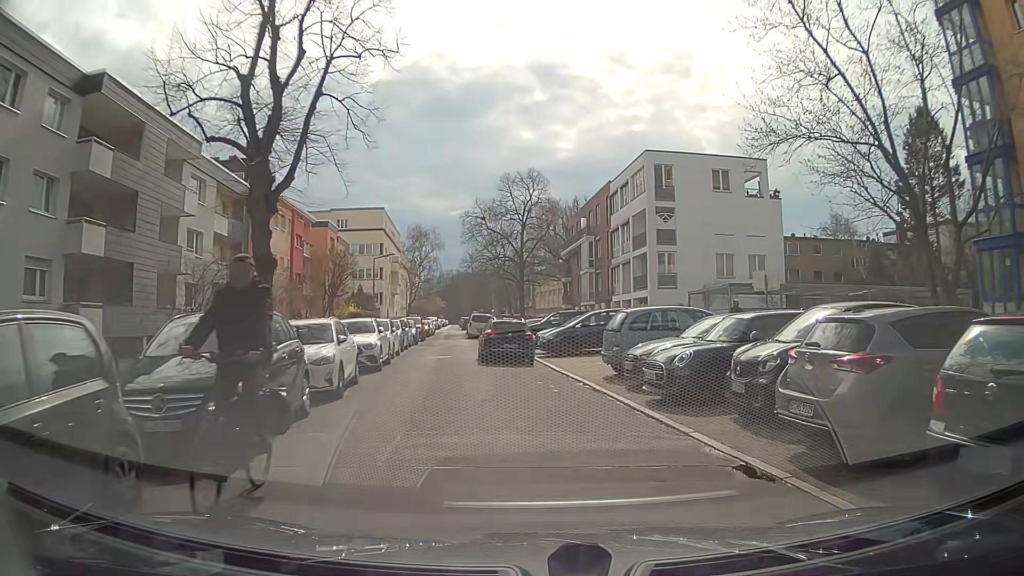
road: residential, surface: asphalt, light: Day
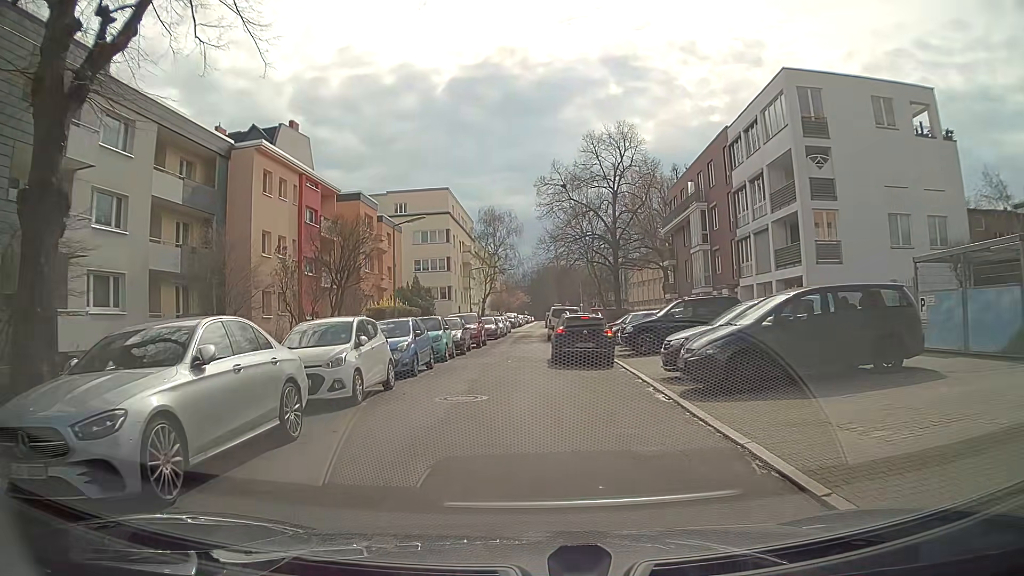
(-0.8, +14.1) m; -9°
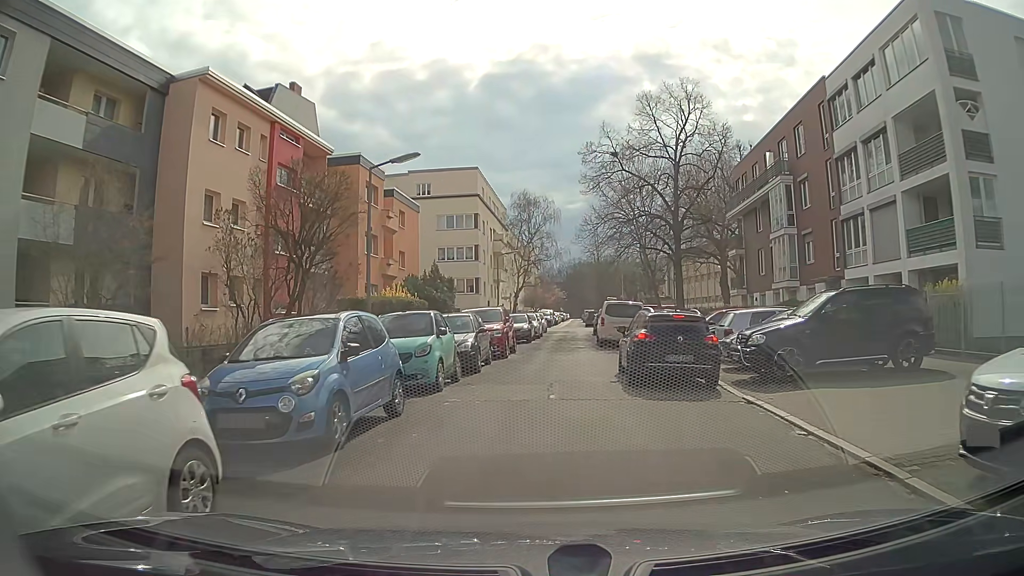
(-0.3, +9.6) m; -3°
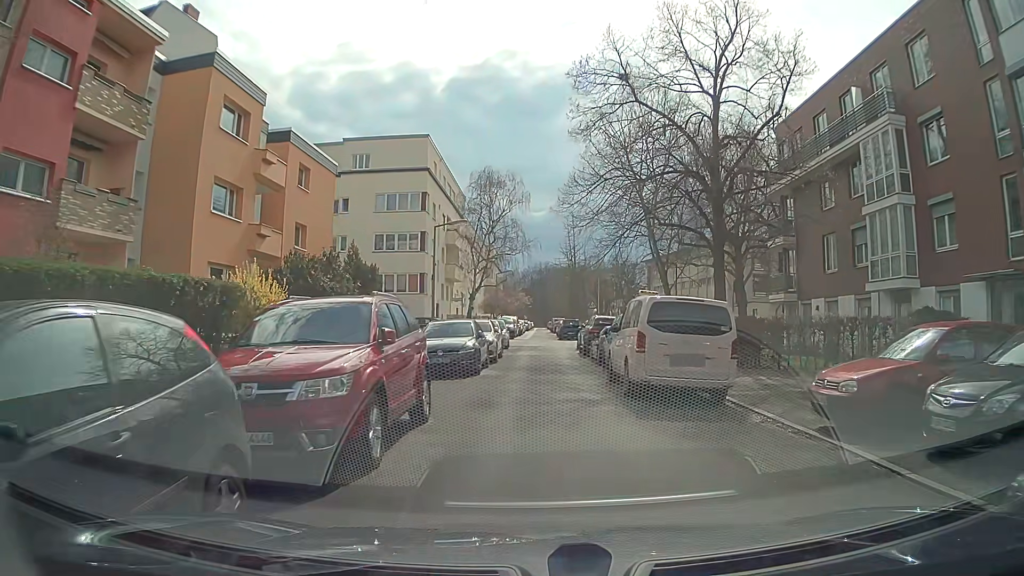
(+0.3, +15.2) m; +4°
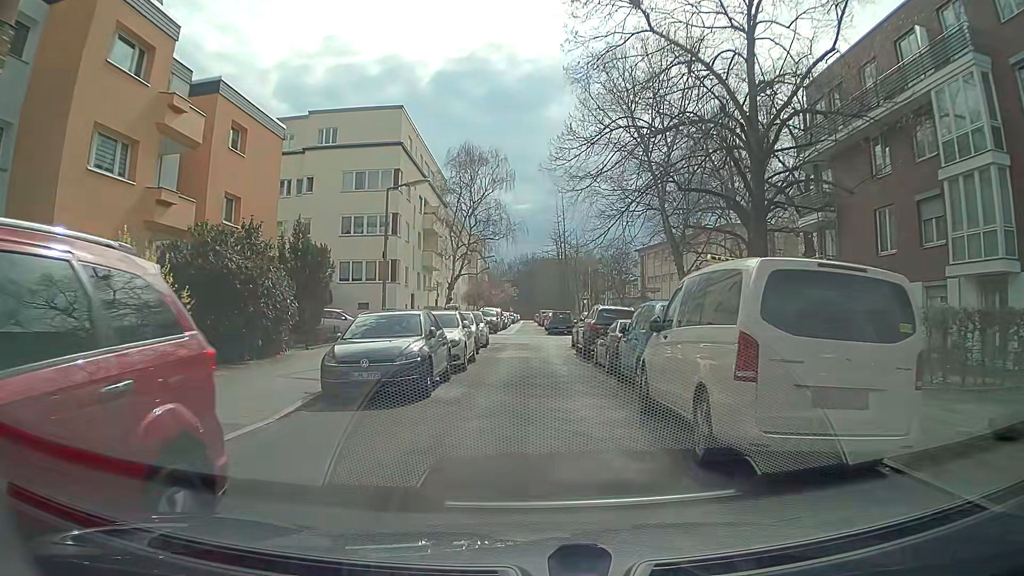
(0.0, +6.4) m; +1°
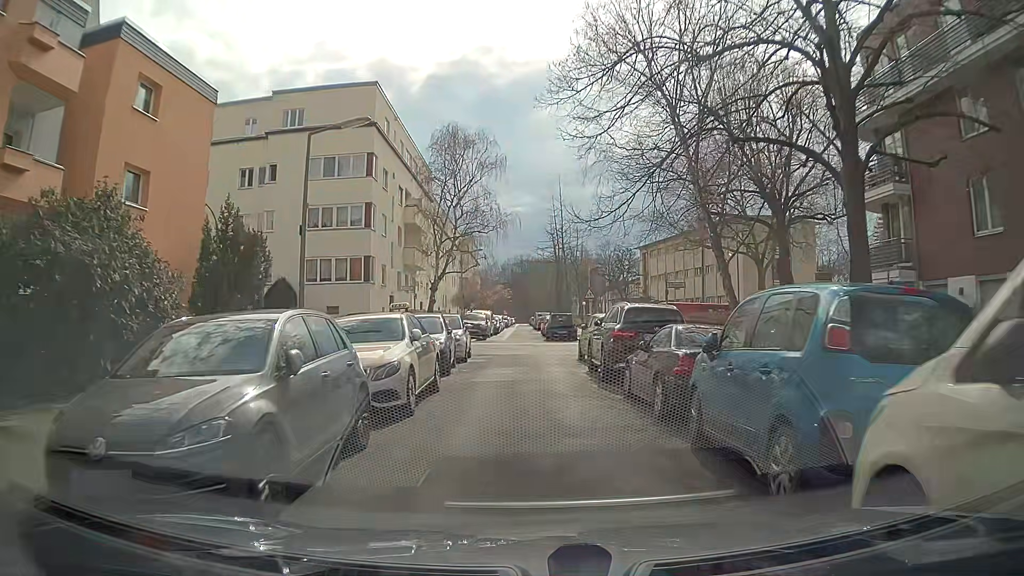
(0.0, +6.8) m; 0°
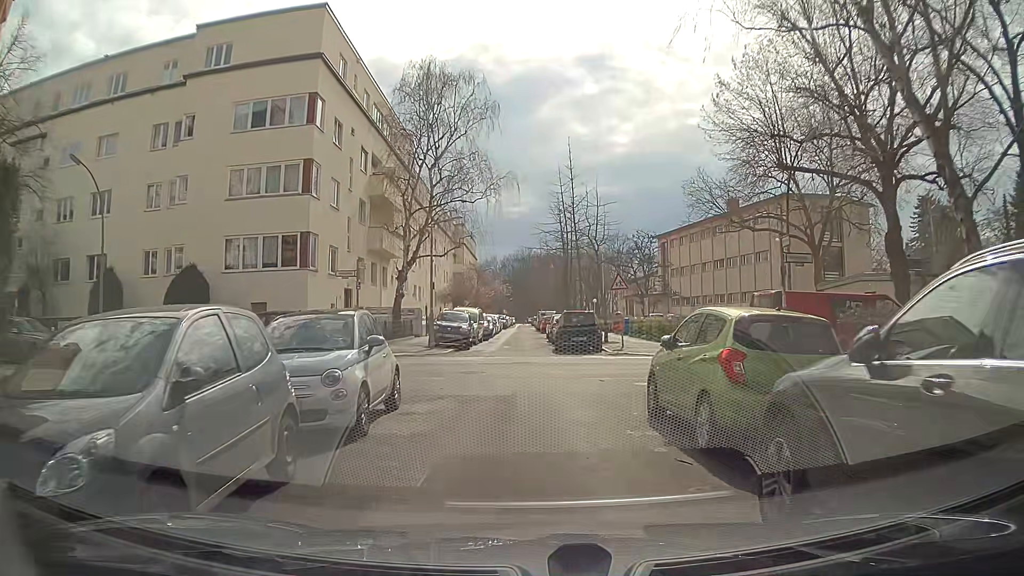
(-0.2, +12.7) m; -1°
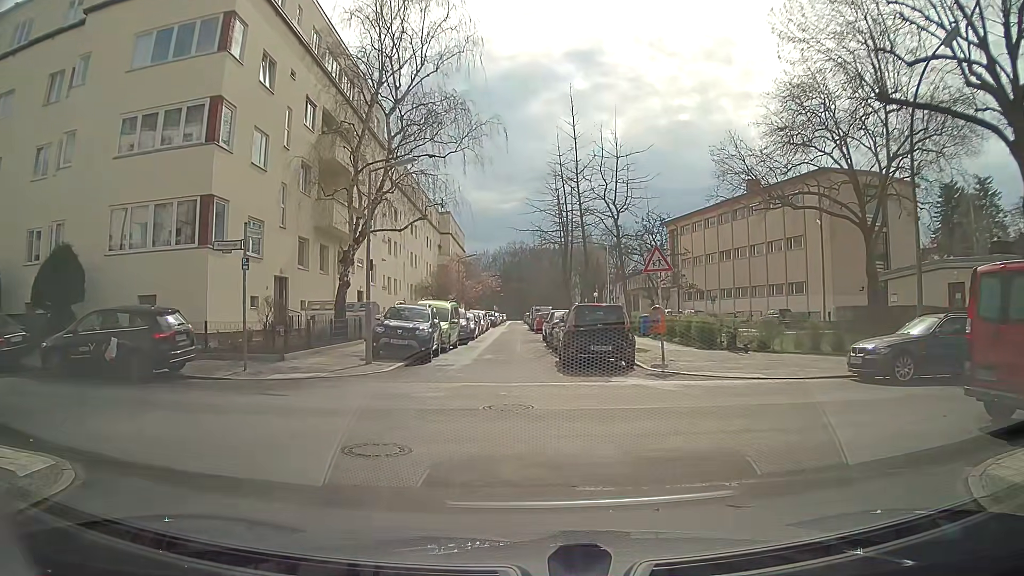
(+0.1, +9.4) m; 0°
